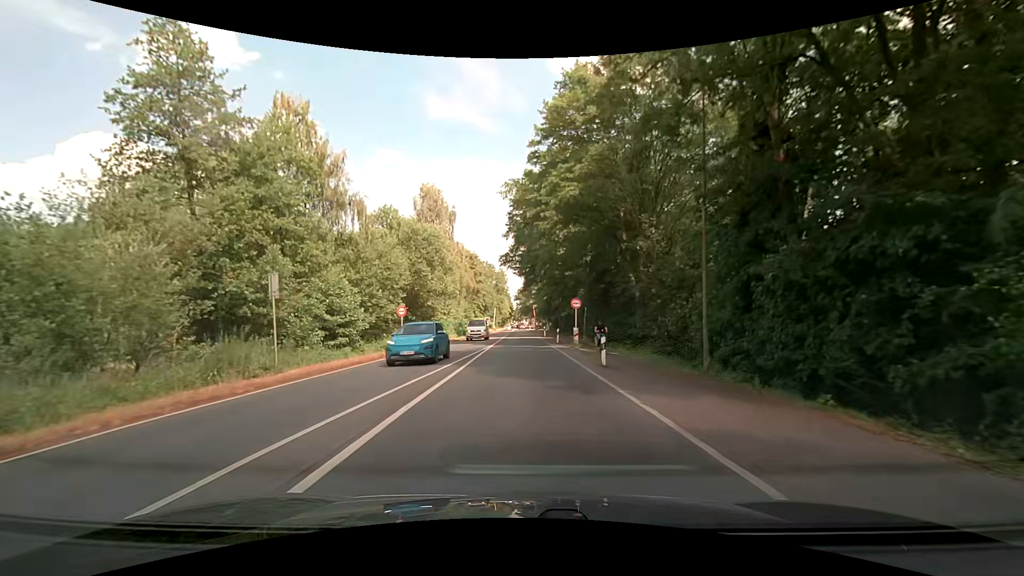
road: secondary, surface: asphalt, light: Day
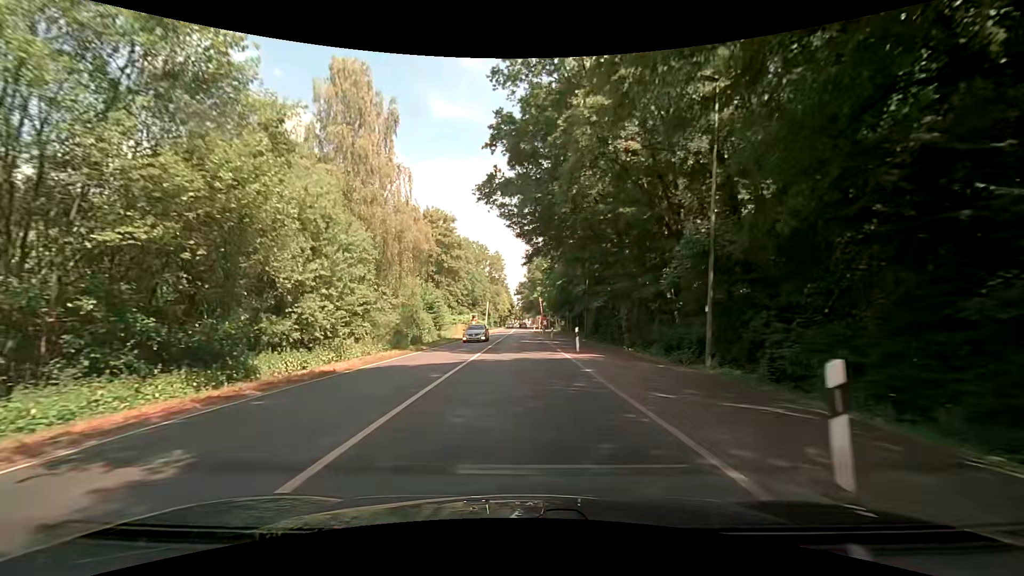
(-0.1, +32.9) m; -1°
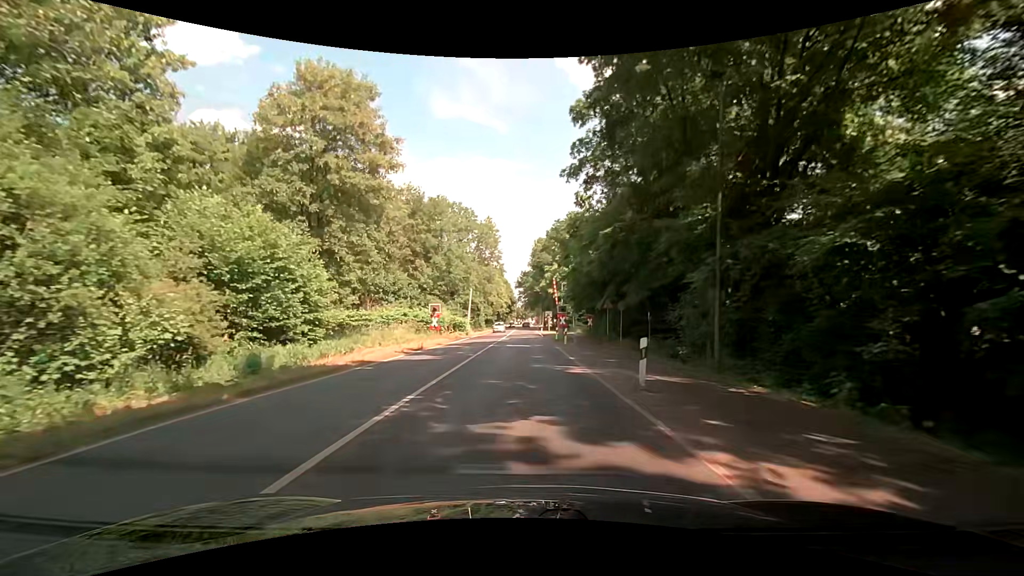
(+0.2, +33.9) m; 0°
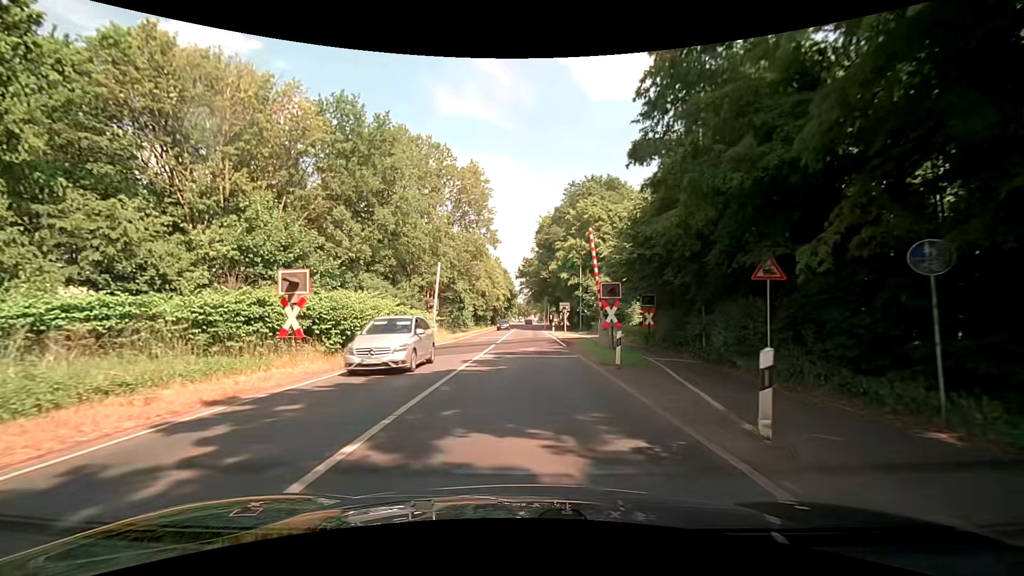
(-0.2, +25.0) m; -1°
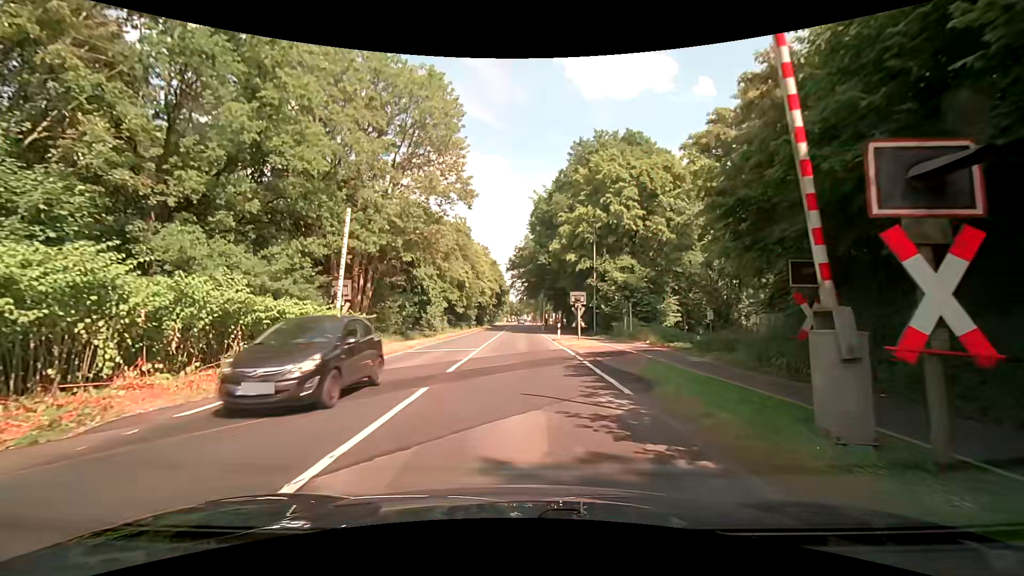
(+0.5, +17.6) m; 0°
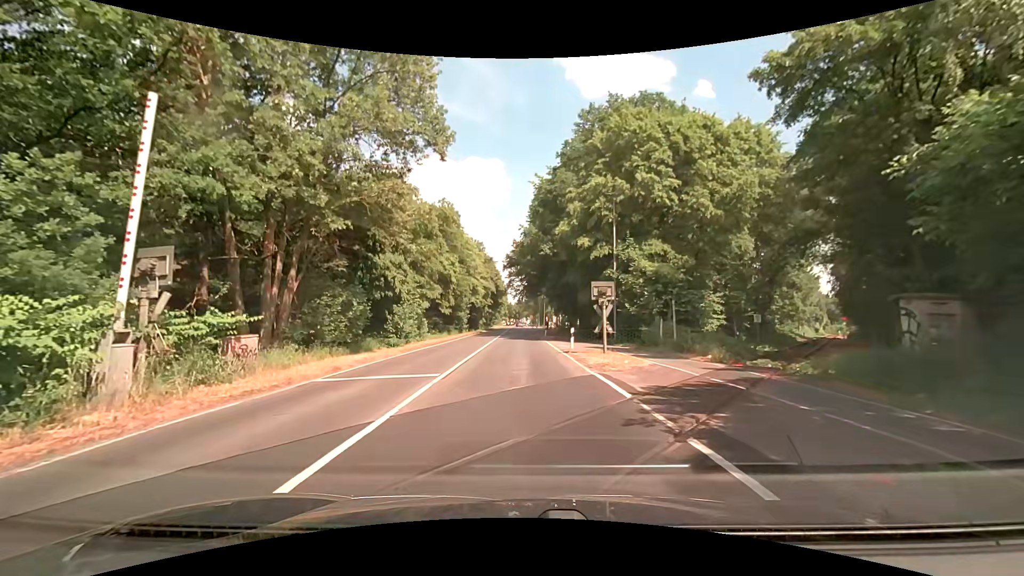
(+0.2, +10.0) m; +1°
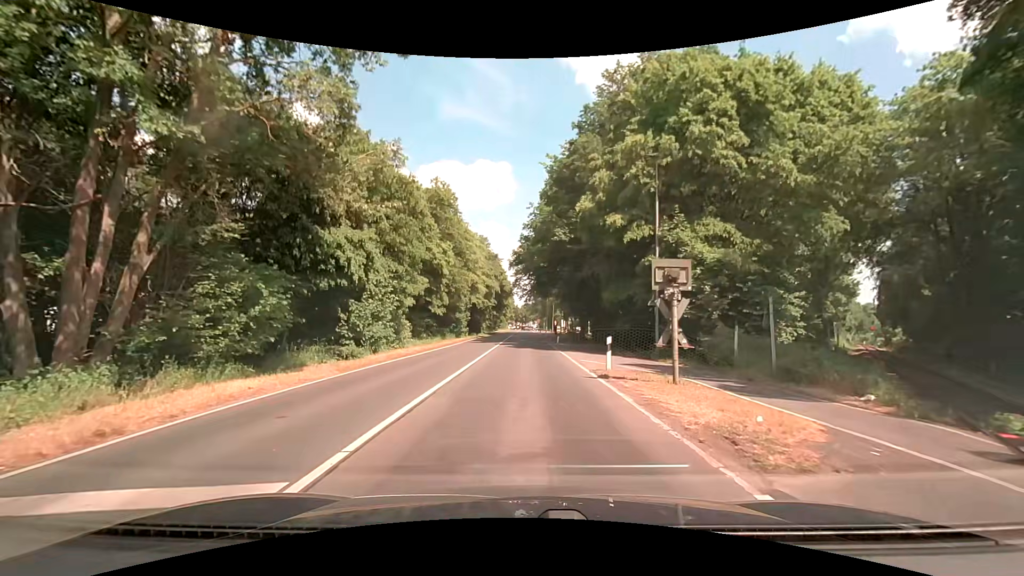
(-0.1, +9.0) m; -2°
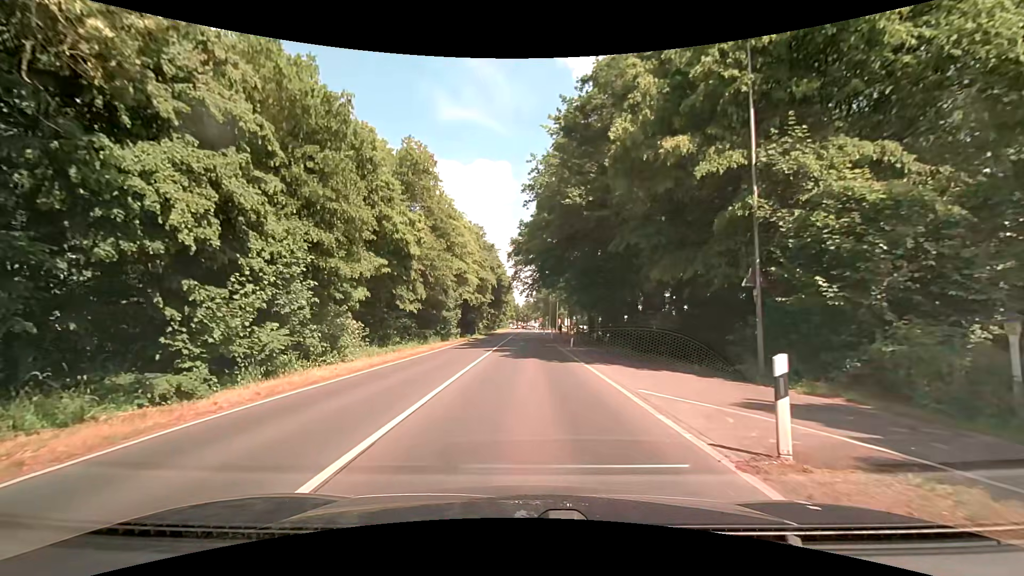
(+0.3, +10.8) m; +2°
(0, +10) (0, +20) (0, +30) (0, +40) (0, +50) (0, +60) (0, +70) (0, +80) (0, +90) (0, +100) m
